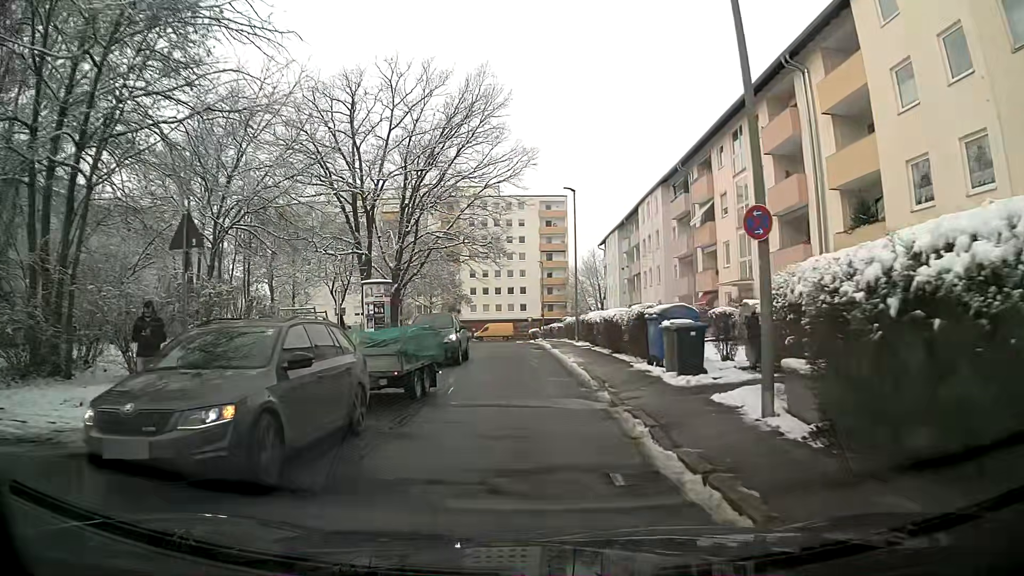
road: residential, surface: asphalt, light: Day
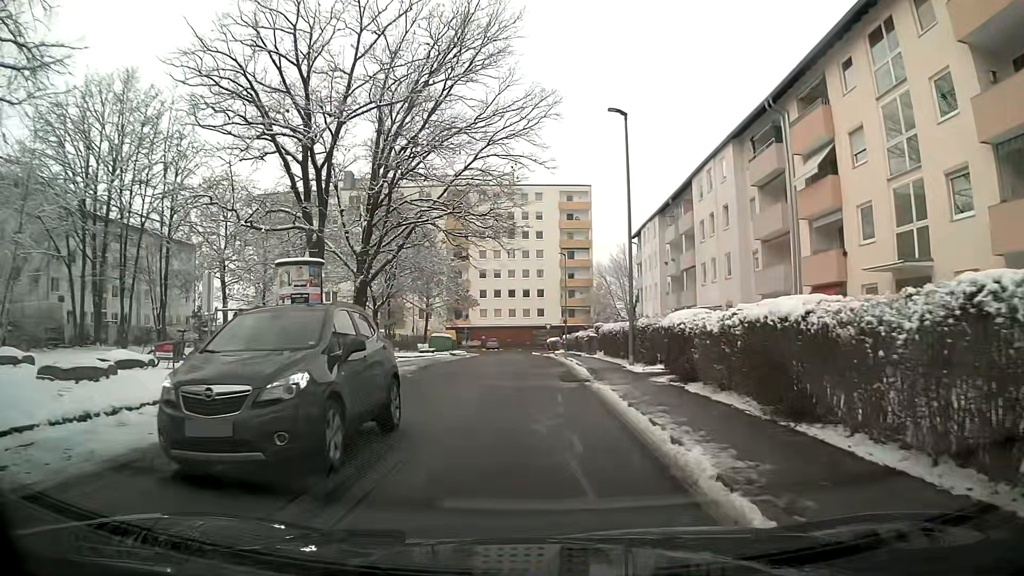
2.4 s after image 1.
(-0.2, +14.3) m; -2°
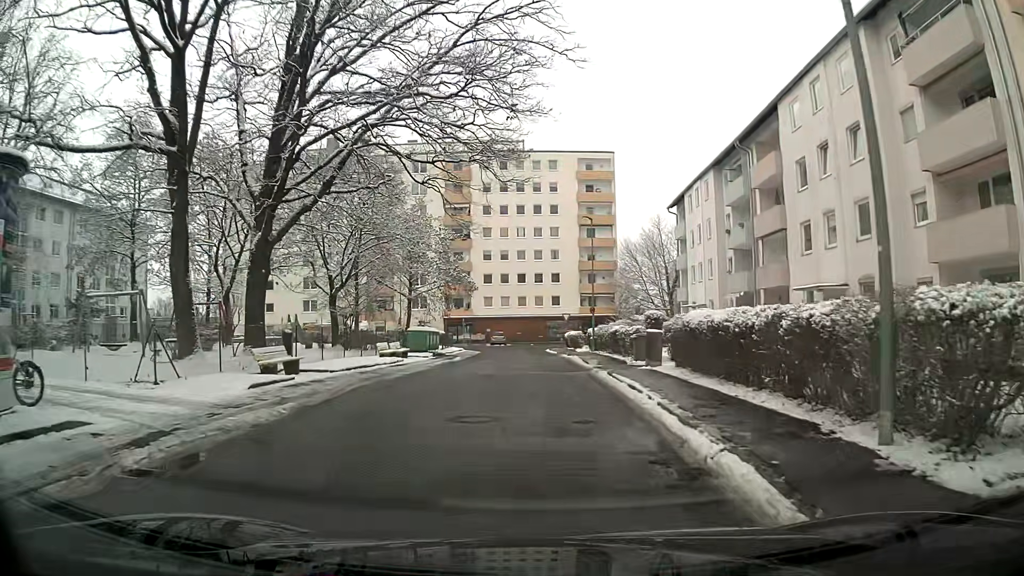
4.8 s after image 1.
(-0.1, +14.8) m; 0°
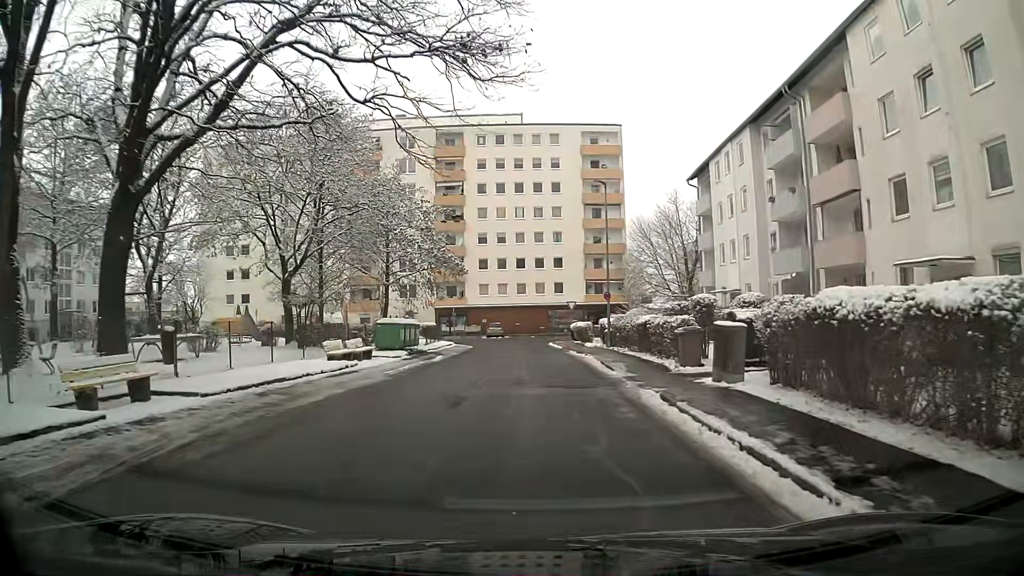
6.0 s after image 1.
(0.0, +7.8) m; +1°
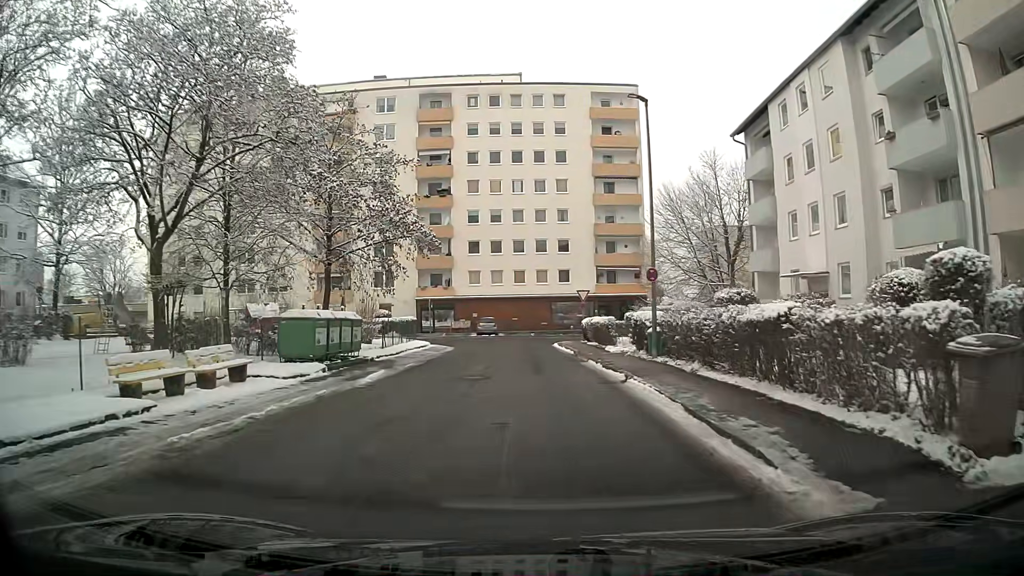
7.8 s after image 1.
(-0.1, +12.1) m; -1°
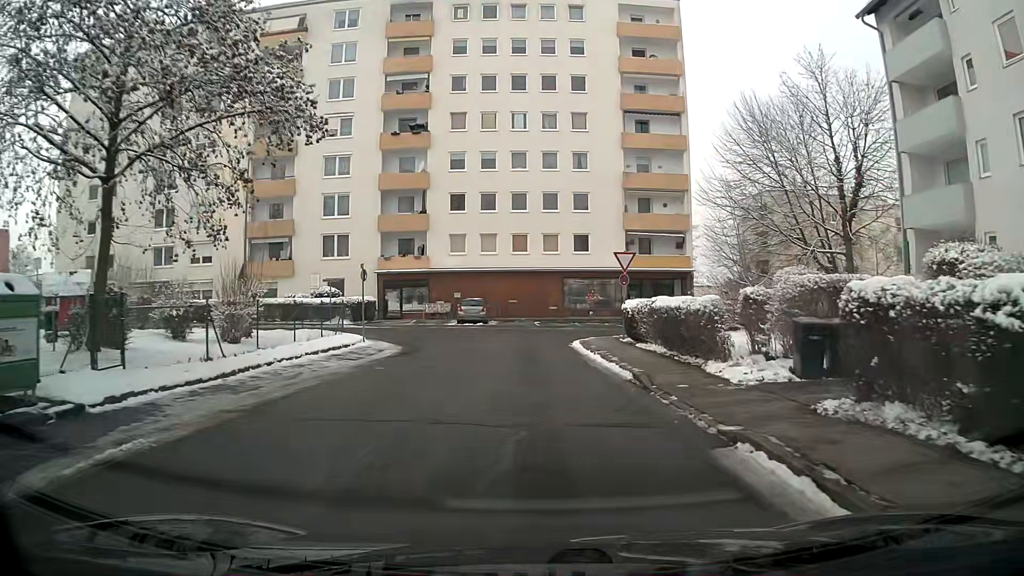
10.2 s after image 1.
(-0.1, +16.9) m; 0°
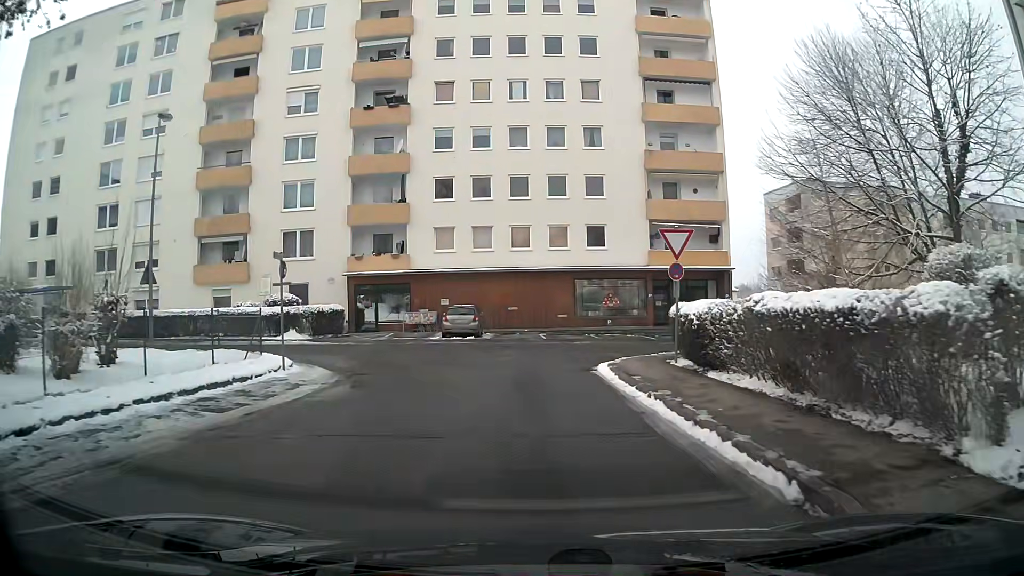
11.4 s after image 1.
(0.0, +8.2) m; 0°
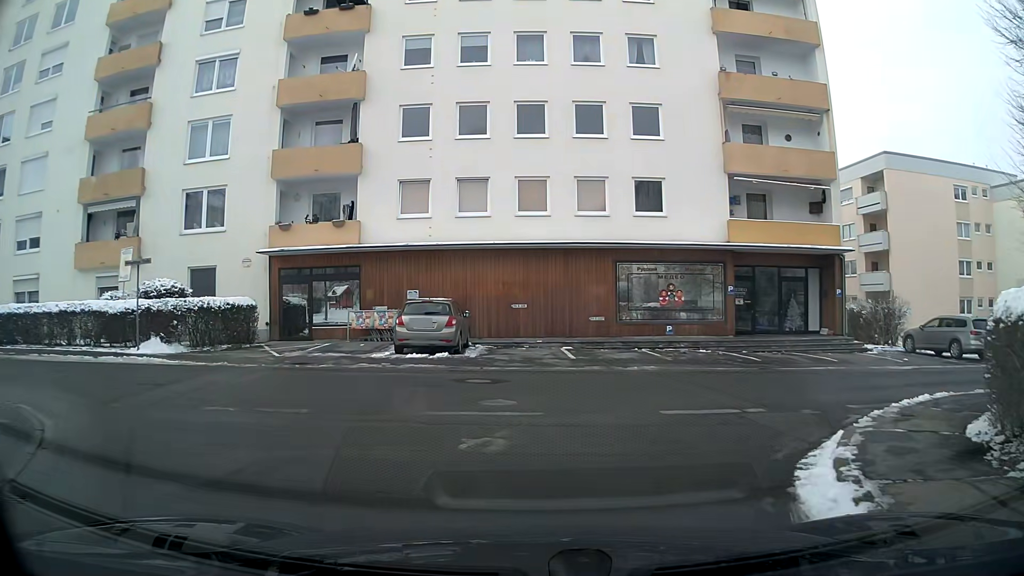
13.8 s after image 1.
(-0.1, +12.8) m; -1°
(-1, +10) (-11, +13) (-21, +14) (-31, +14) (-40, +15) (-50, +17) (-60, +19) (-70, +21) (-80, +24) (-89, +27) m
